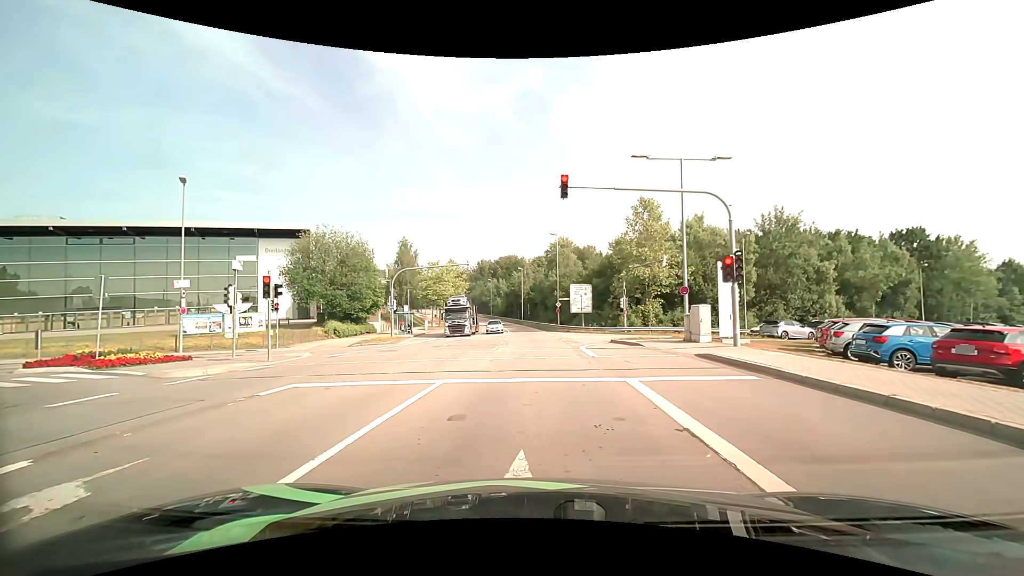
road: secondary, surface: asphalt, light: Day
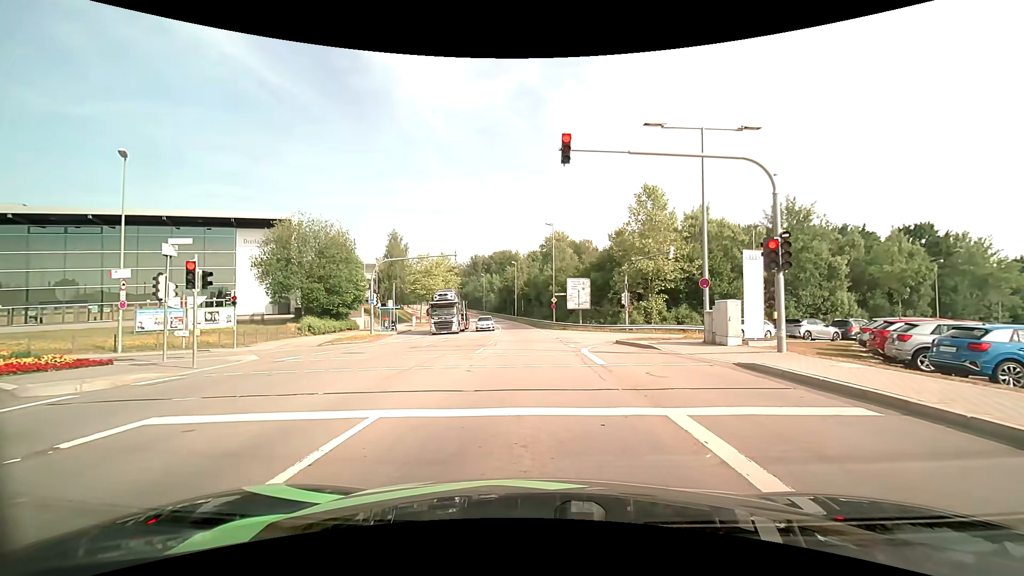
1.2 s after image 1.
(0.0, +3.6) m; +1°
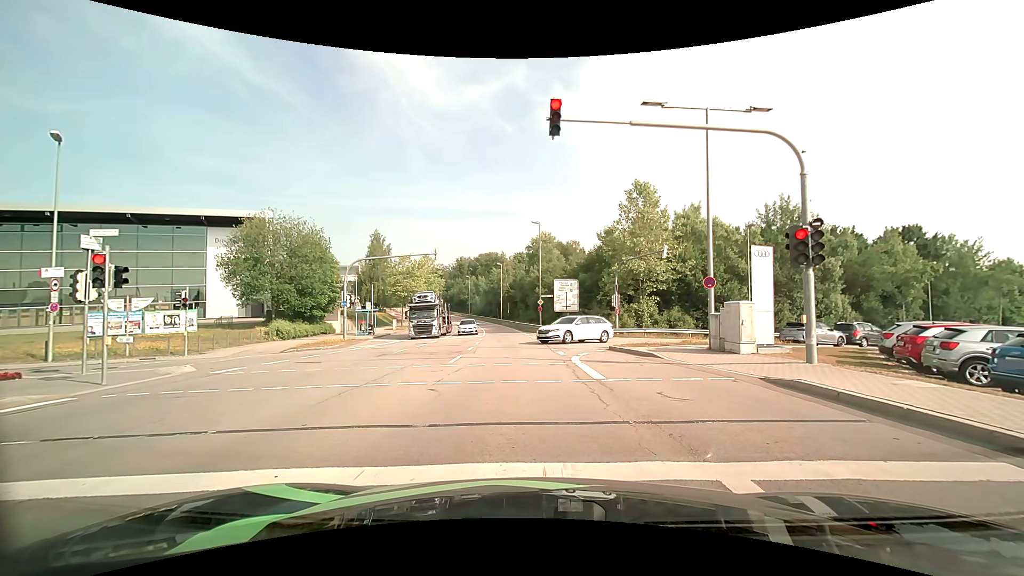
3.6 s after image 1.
(0.0, +2.3) m; -1°
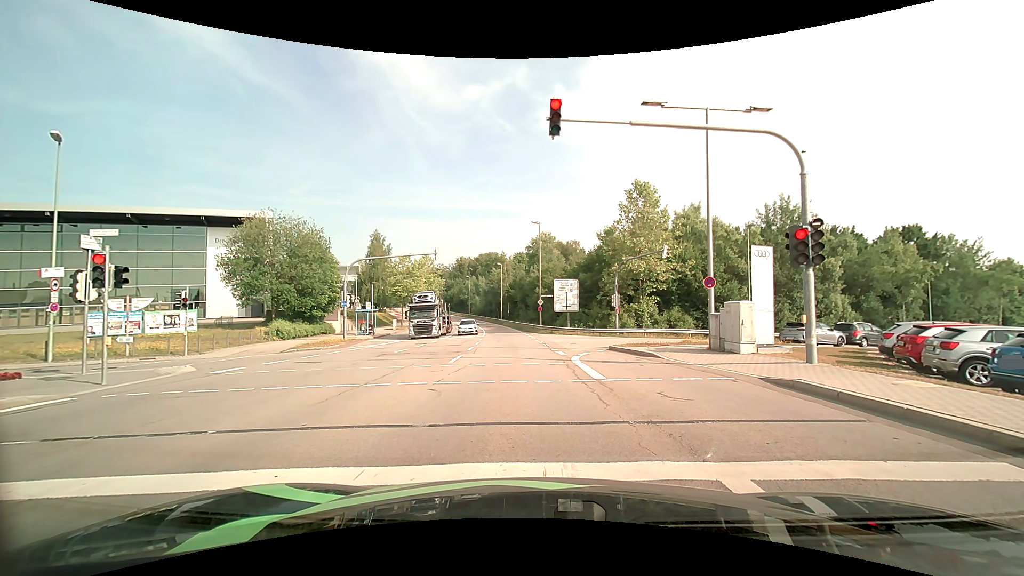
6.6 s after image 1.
(0.0, +0.1) m; 0°
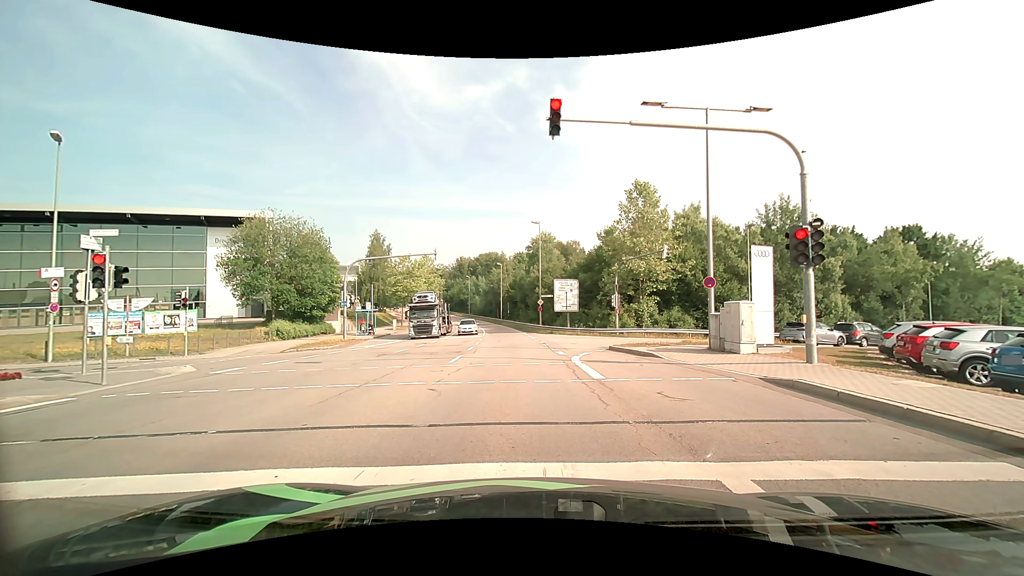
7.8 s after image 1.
(0.0, 0.0) m; 0°
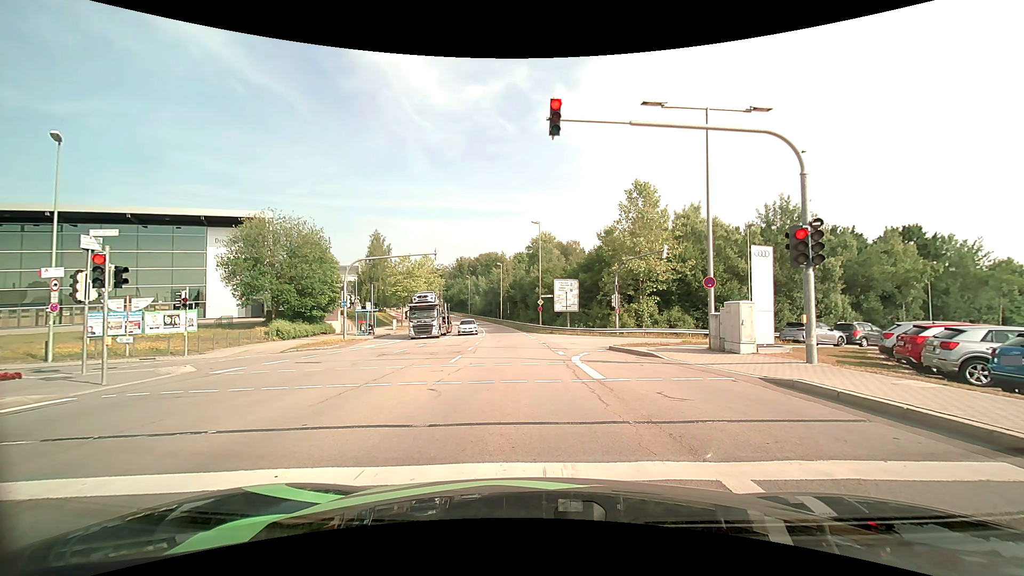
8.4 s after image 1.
(0.0, 0.0) m; 0°
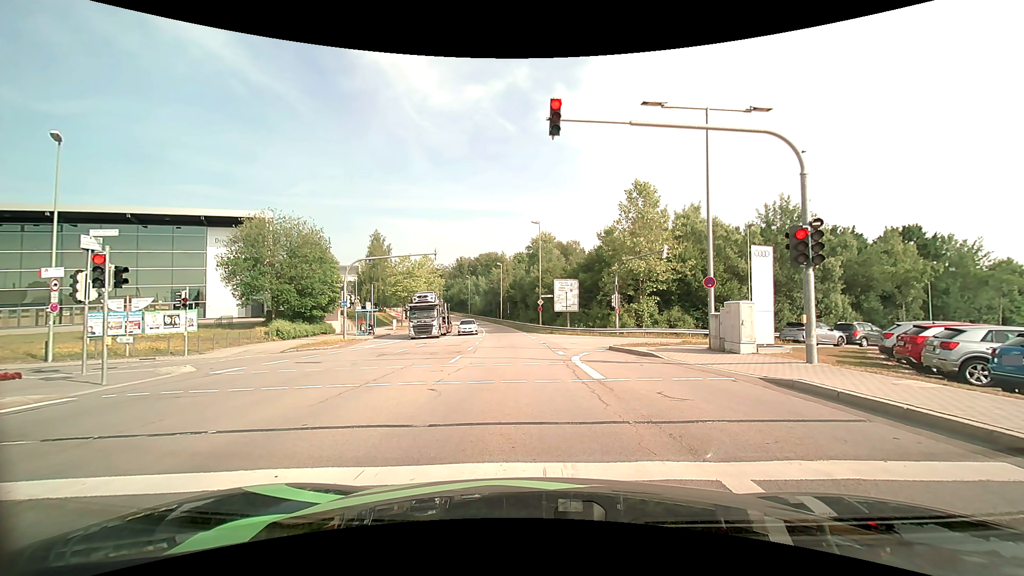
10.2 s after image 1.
(0.0, 0.0) m; 0°
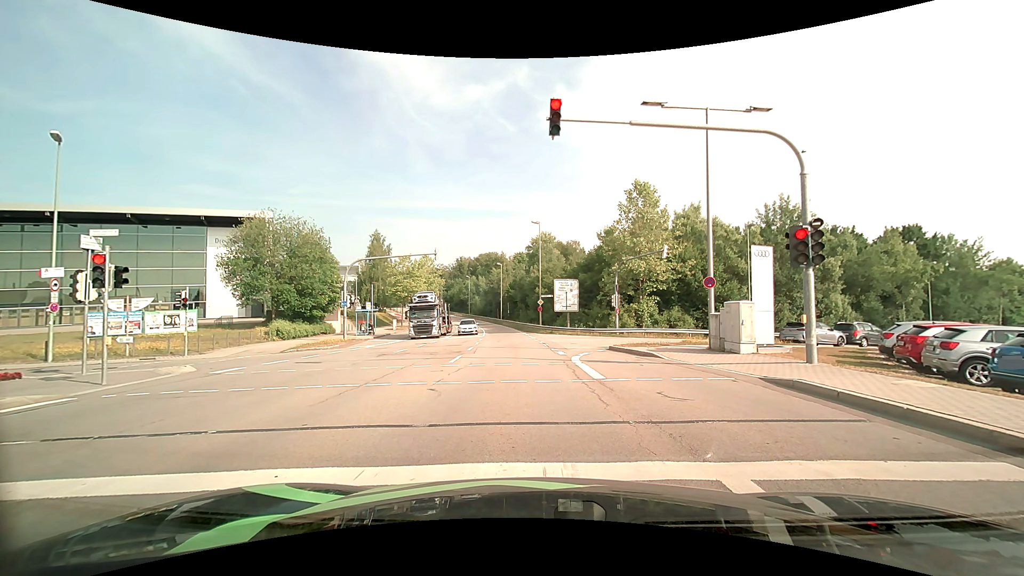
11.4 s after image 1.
(0.0, 0.0) m; 0°
(0, +10) (0, +20) (0, +30) (-1, +40) (-1, +50) (-2, +60) (-3, +70) (-5, +80) (-7, +90) (-9, +99) m
